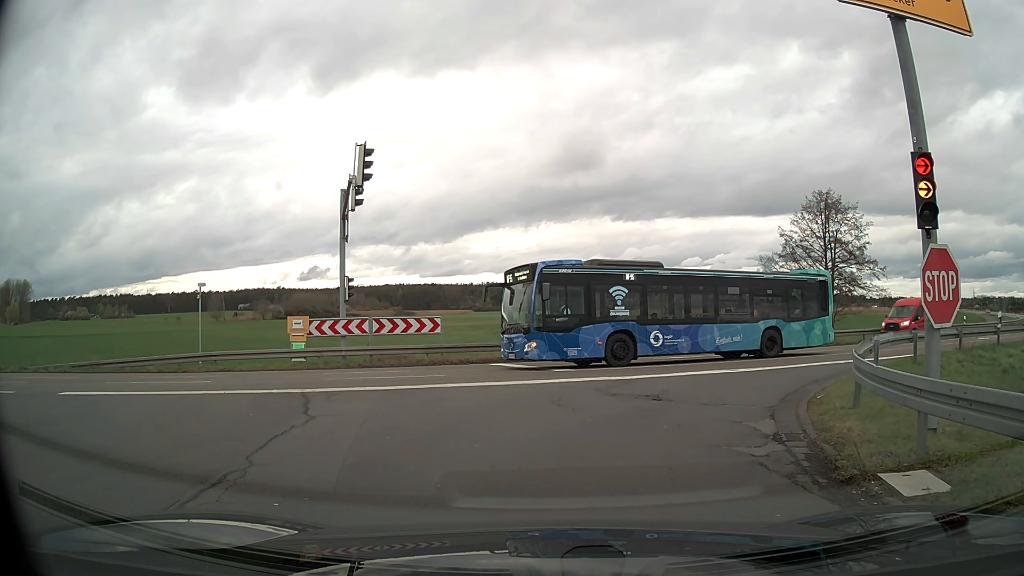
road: tertiary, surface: asphalt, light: Day
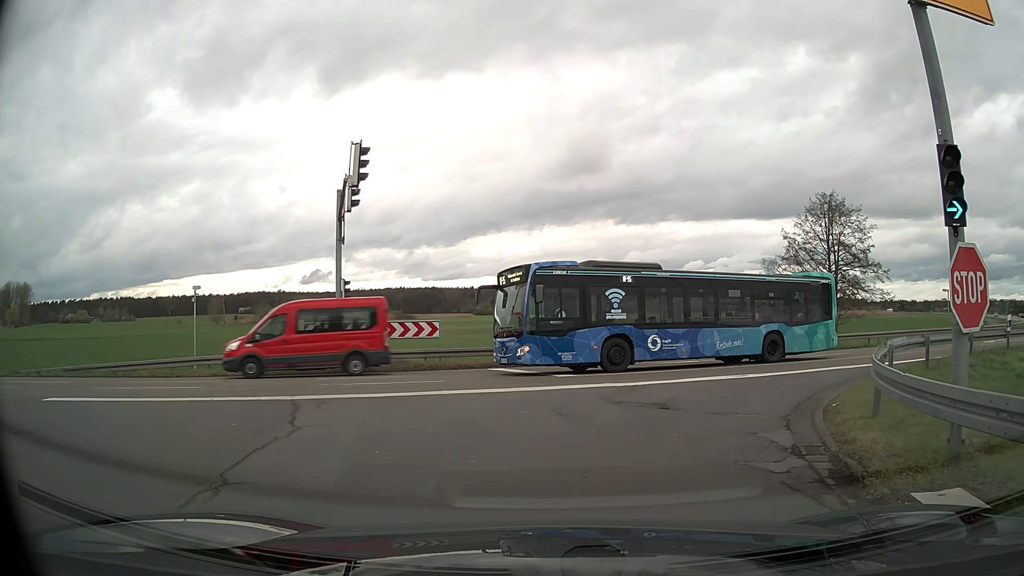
(0.0, +0.7) m; 0°
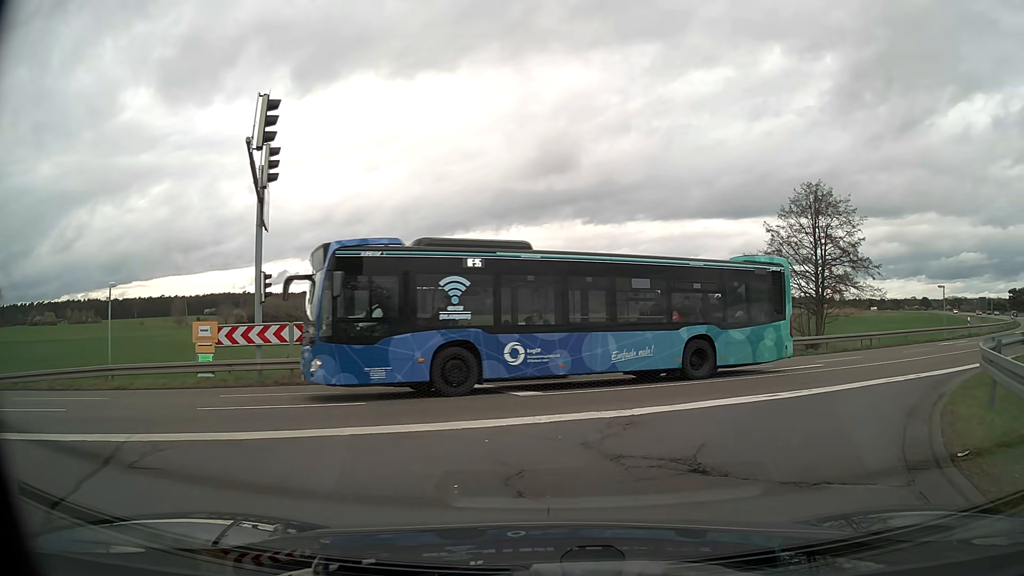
(0.0, +4.6) m; +2°
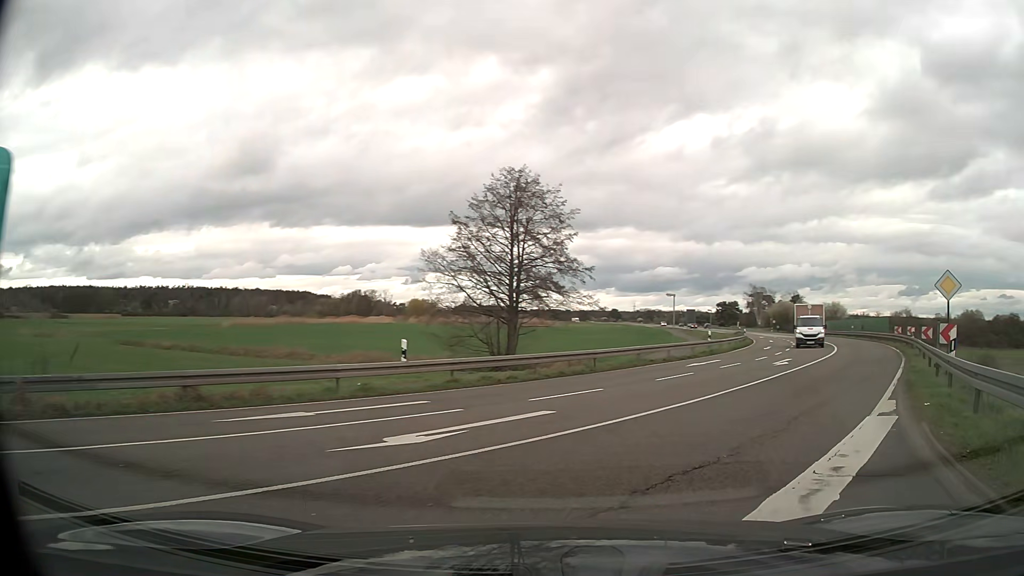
(+1.8, +9.1) m; +26°
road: primary
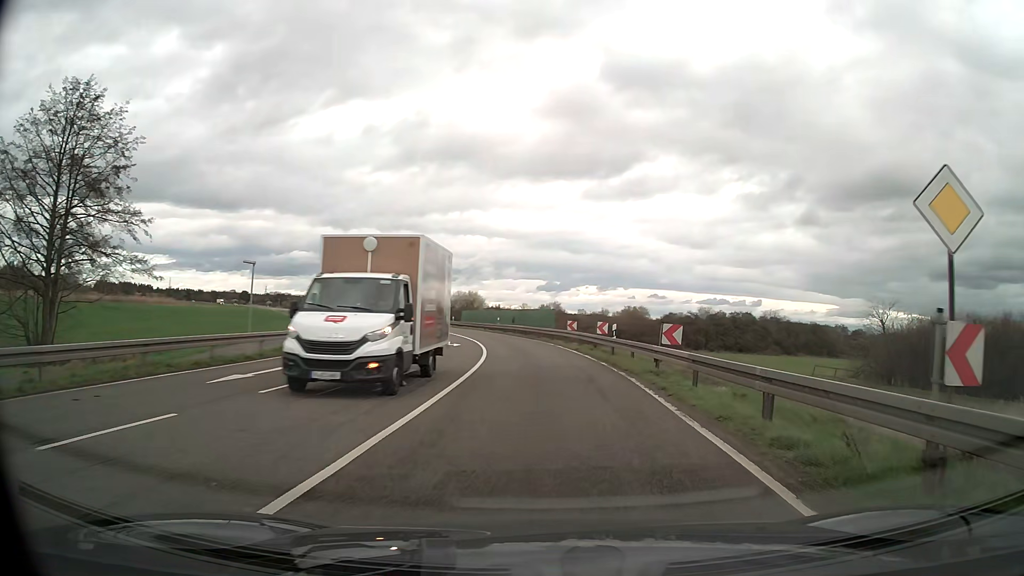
(+4.3, +12.9) m; +32°
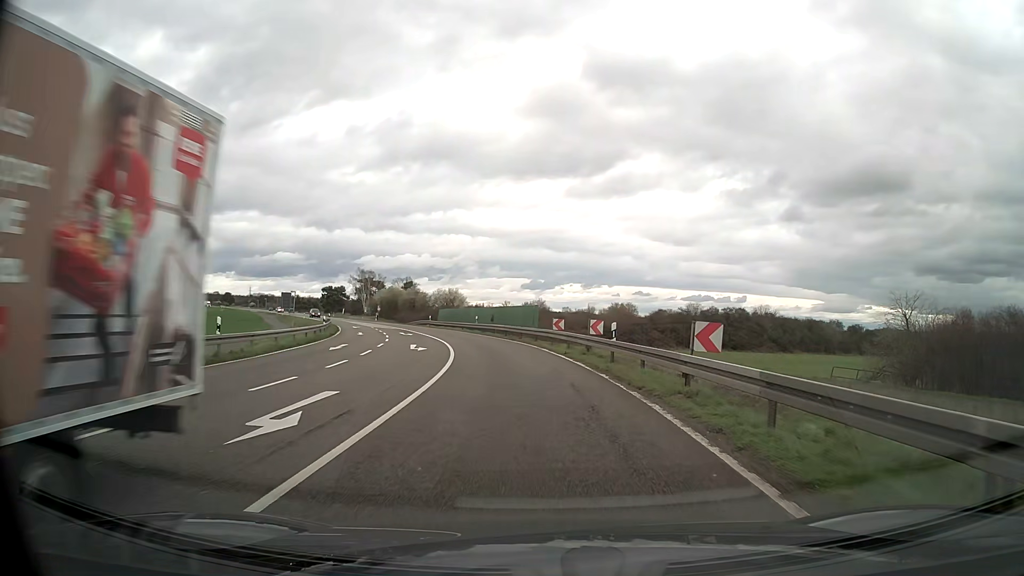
(+0.1, +5.5) m; +2°
